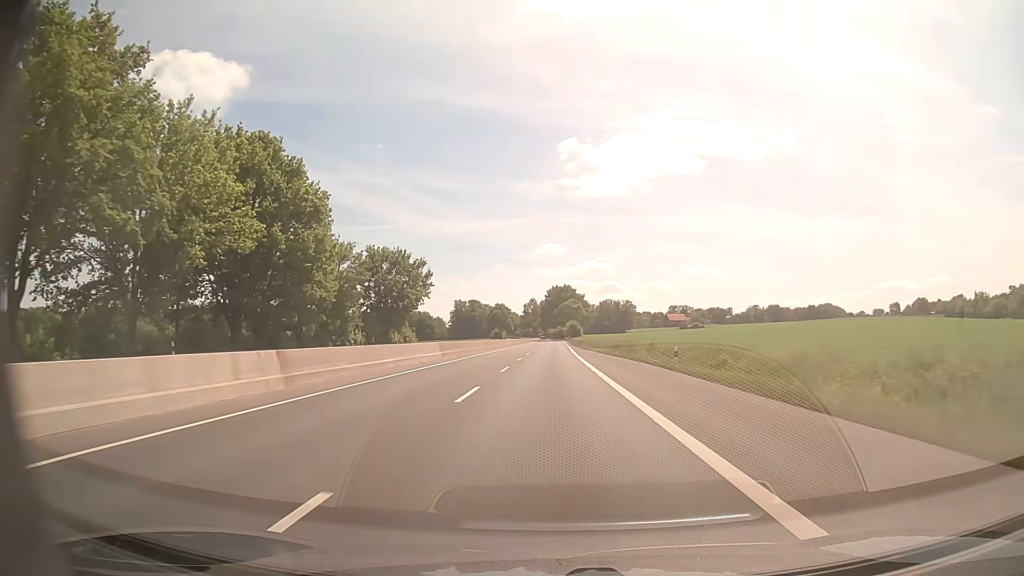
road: trunk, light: Day
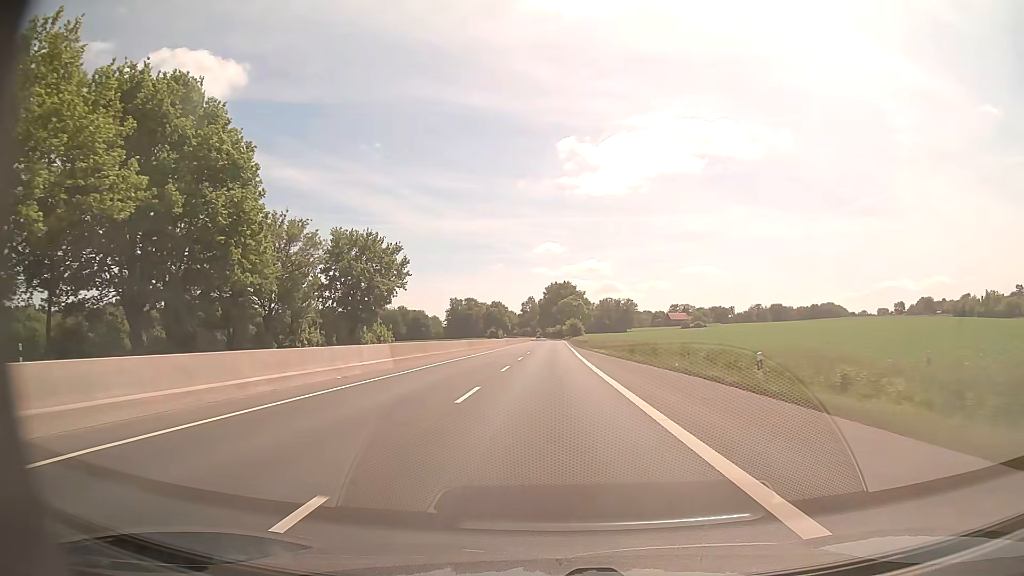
(0.0, +12.3) m; 0°
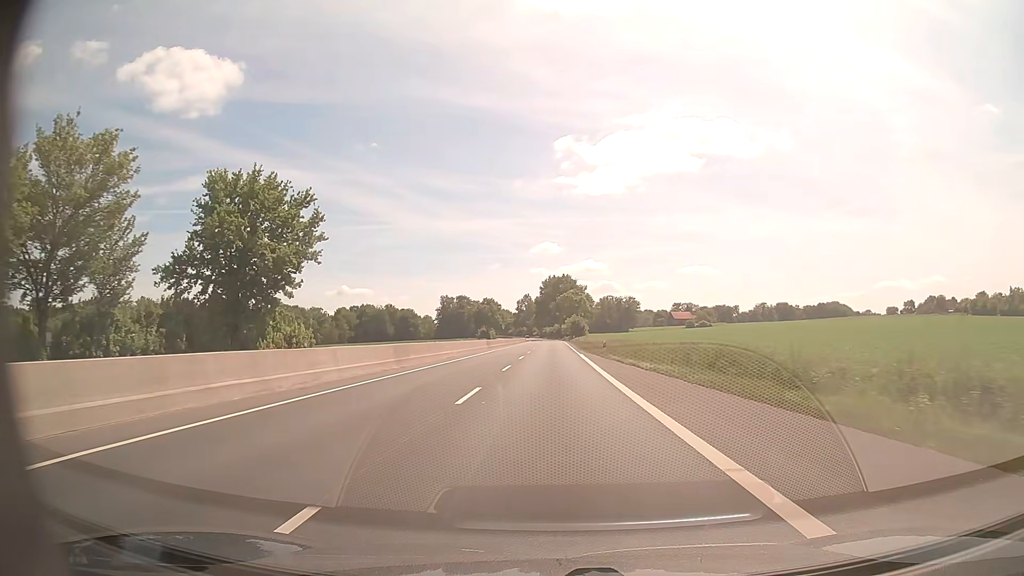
(+0.1, +24.6) m; 0°
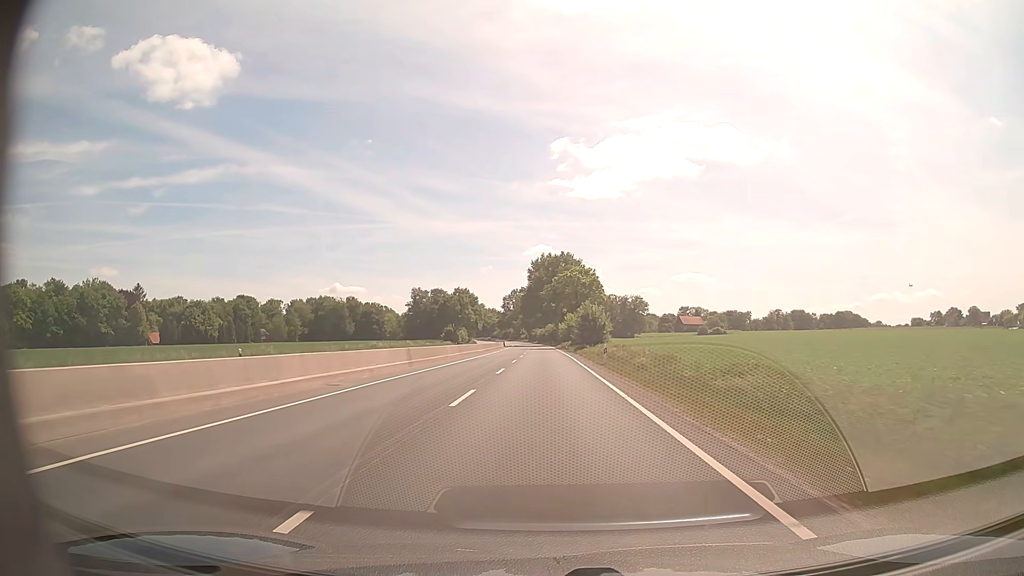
(+0.4, +60.8) m; +1°
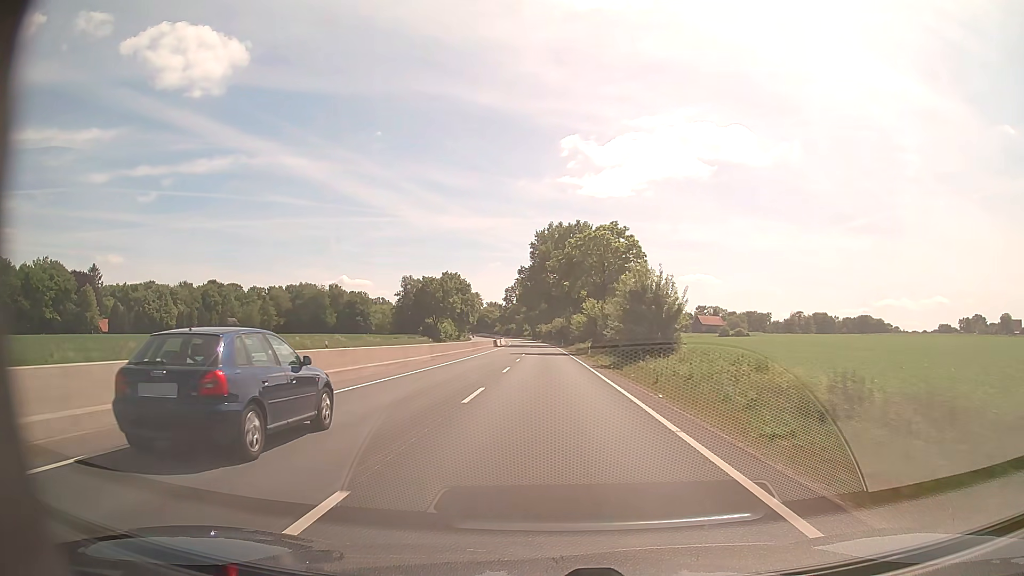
(-0.1, +35.8) m; -1°
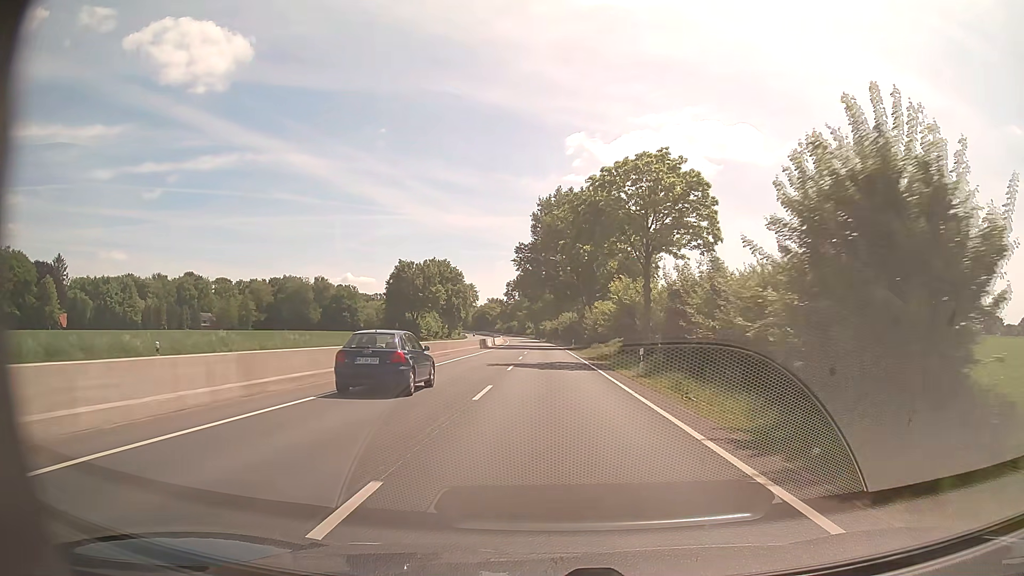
(-0.1, +23.9) m; 0°
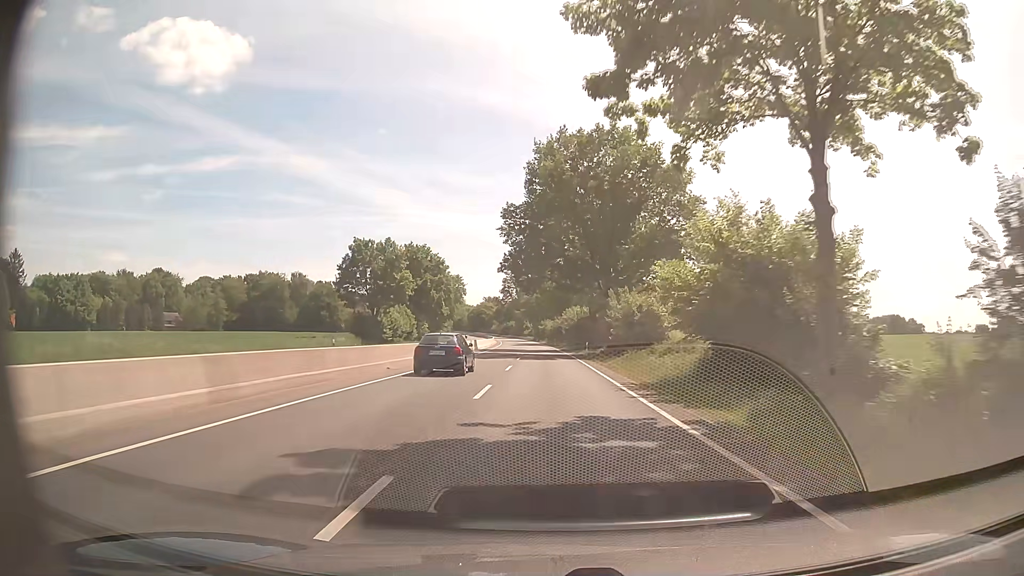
(0.0, +24.1) m; 0°
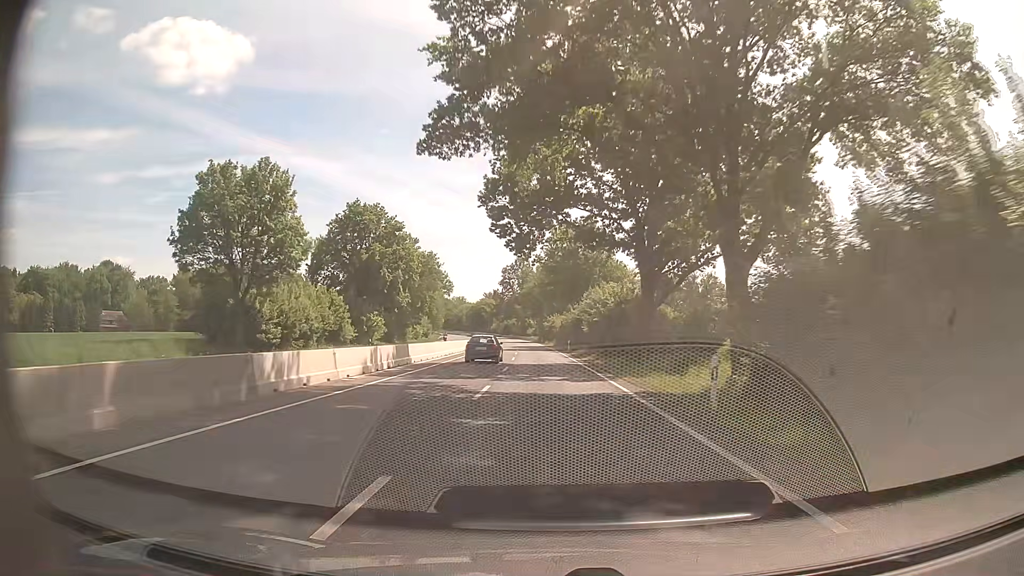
(-0.2, +36.5) m; -1°
(0, +10) (0, +20) (0, +30) (0, +40) (-1, +50) (-1, +60) (-1, +70) (-2, +80) (-2, +90) (-3, +100) m
